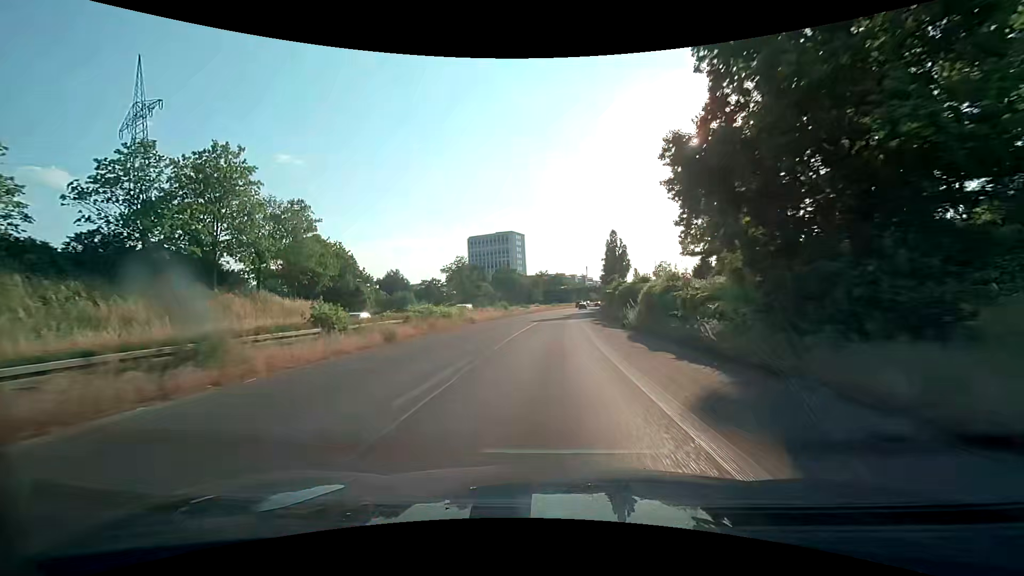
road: trunk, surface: asphalt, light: Day
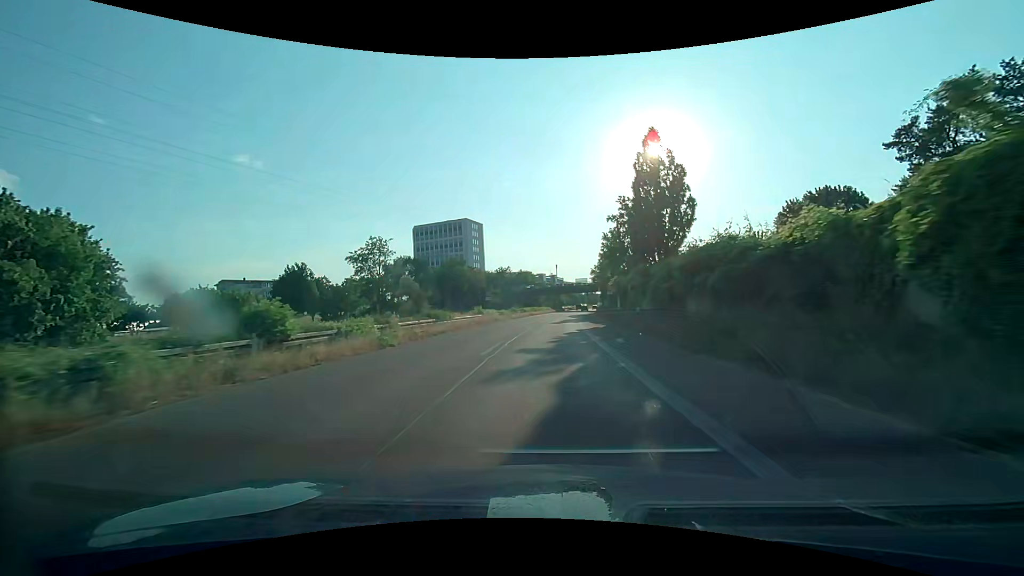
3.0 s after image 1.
(+1.5, +46.3) m; +4°
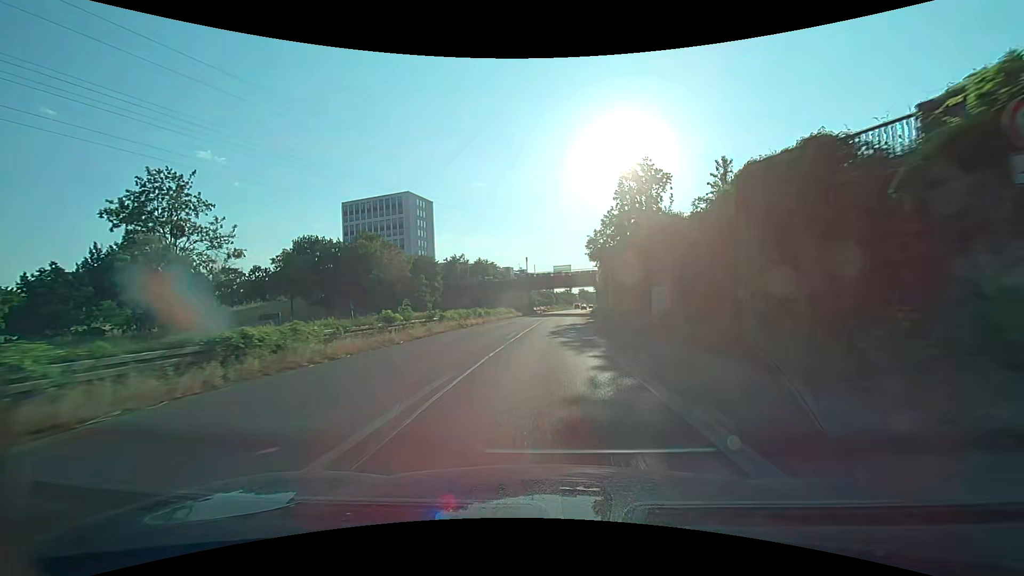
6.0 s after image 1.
(+1.2, +45.9) m; +3°
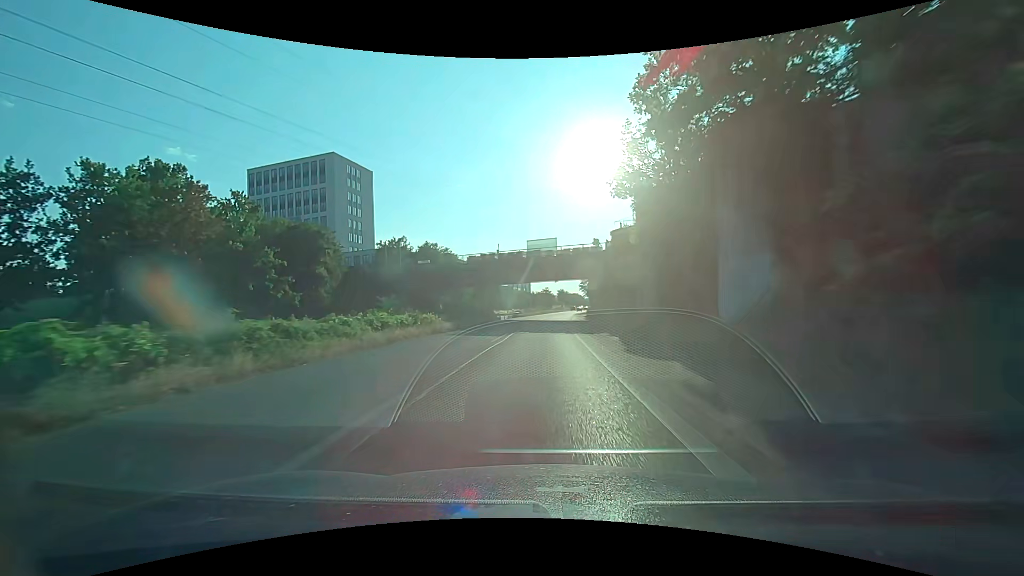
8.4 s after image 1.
(+0.9, +38.4) m; +2°
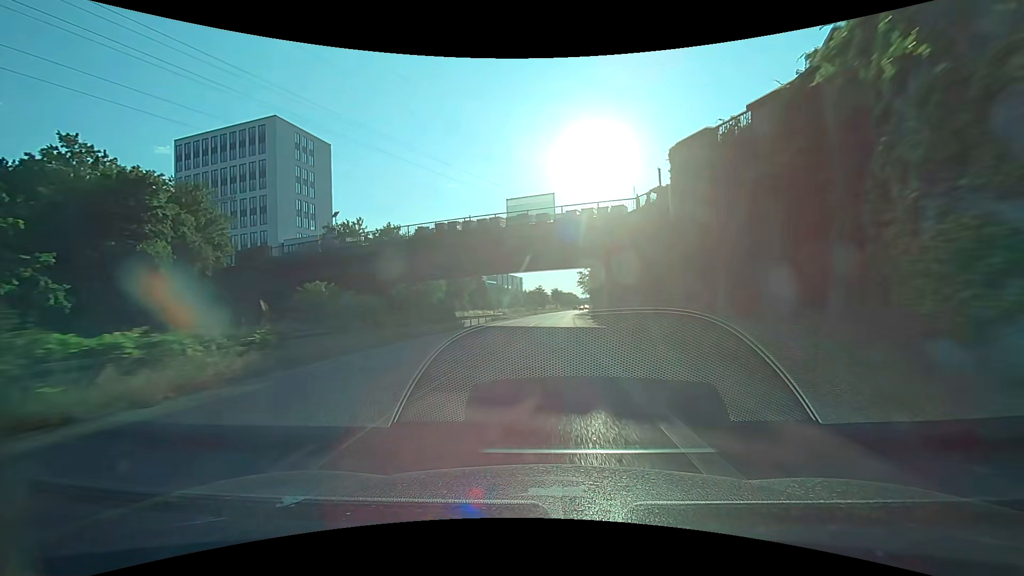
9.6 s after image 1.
(+0.2, +21.1) m; +1°
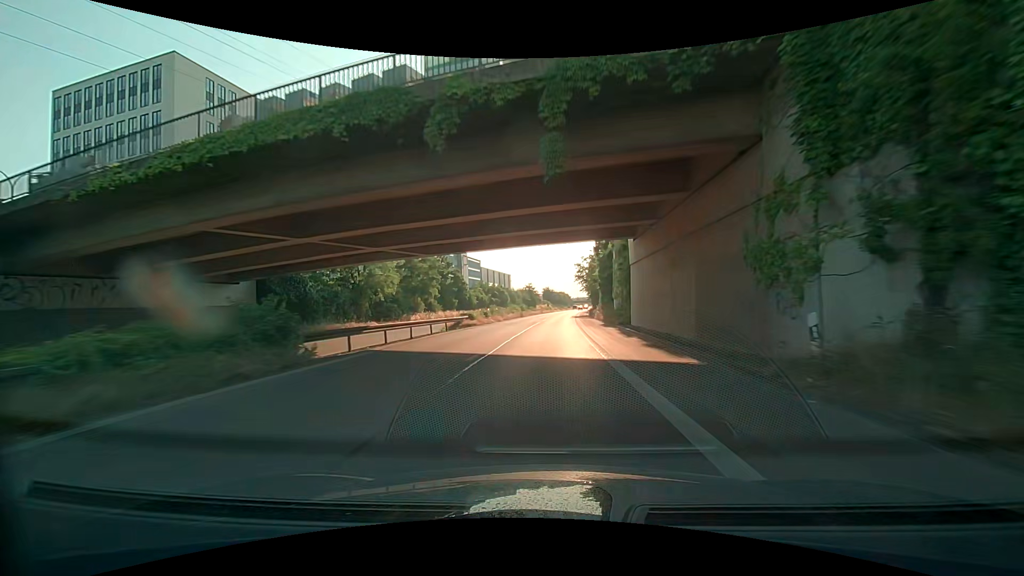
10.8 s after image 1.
(+0.2, +22.3) m; +1°
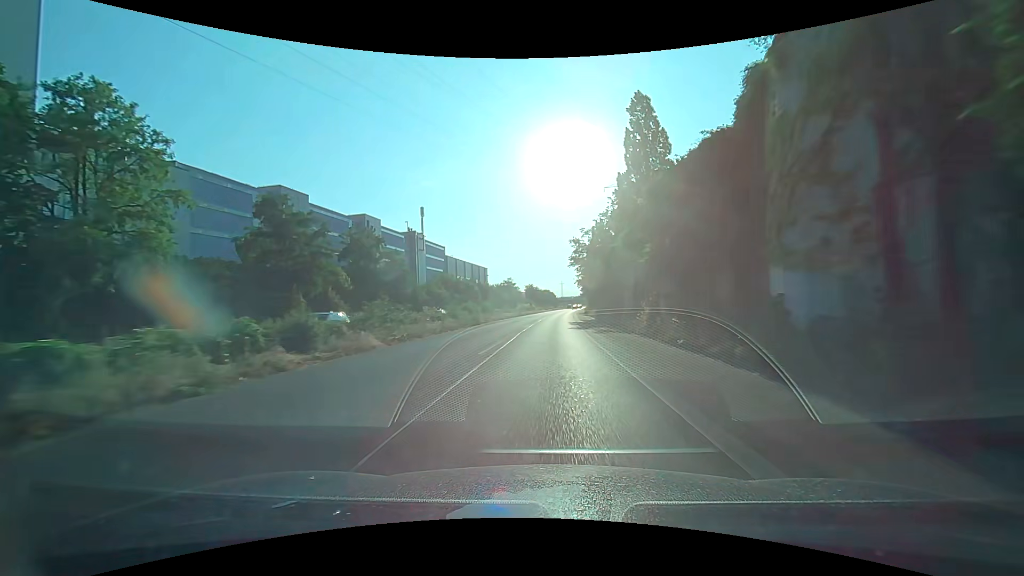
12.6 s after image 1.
(+0.3, +34.9) m; +1°
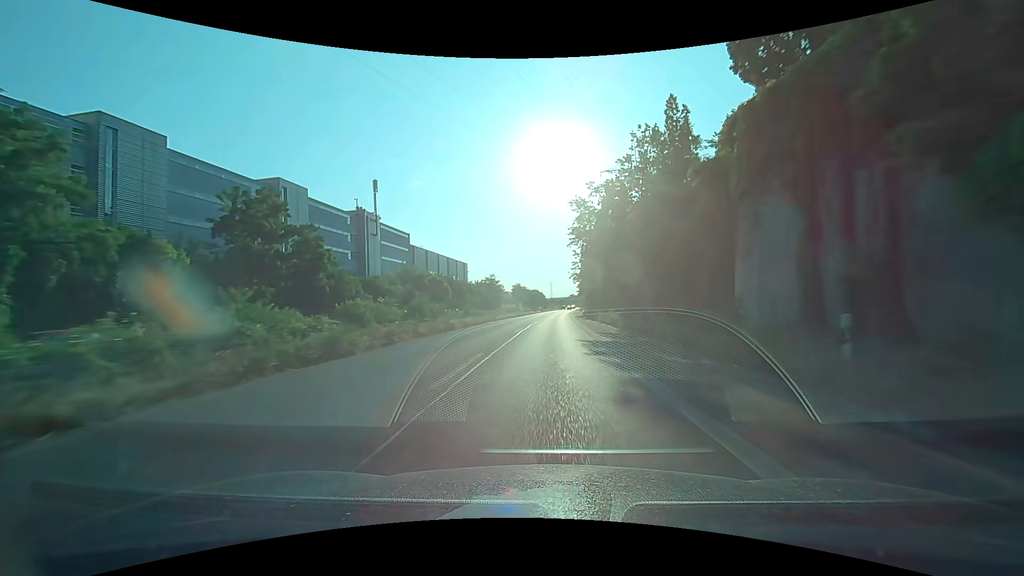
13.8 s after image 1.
(+0.5, +23.9) m; +2°
(0, +10) (0, +20) (0, +30) (0, +40) (+1, +50) (+1, +60) (+1, +70) (+2, +80) (+2, +90) (+3, +100) m
